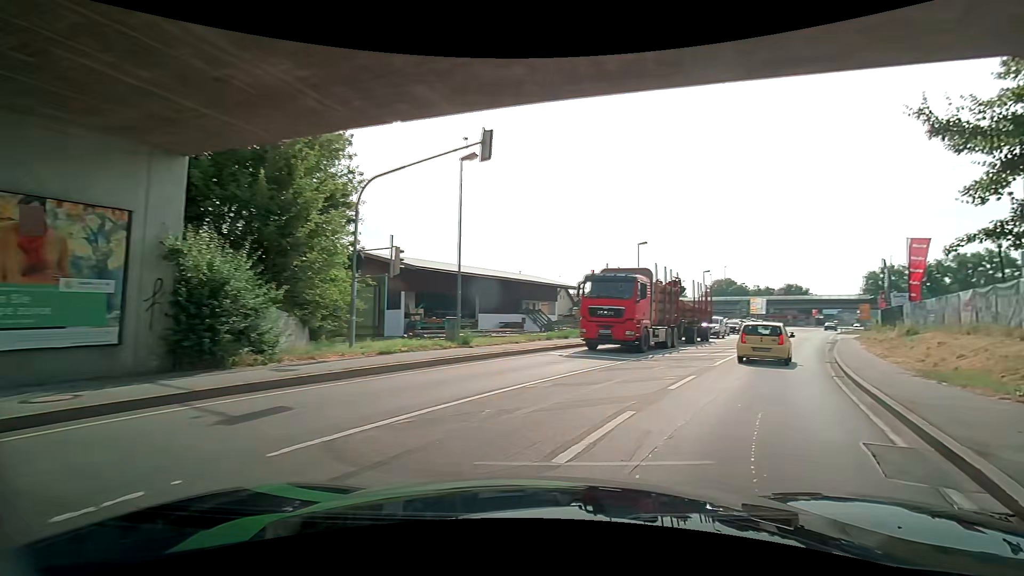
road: primary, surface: asphalt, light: Day
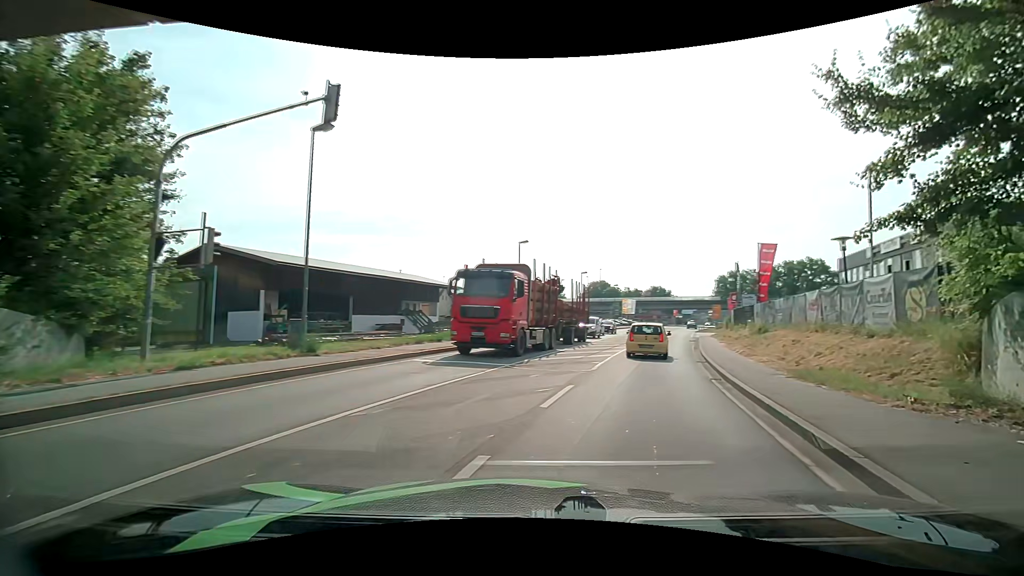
(+0.3, +2.6) m; +14°
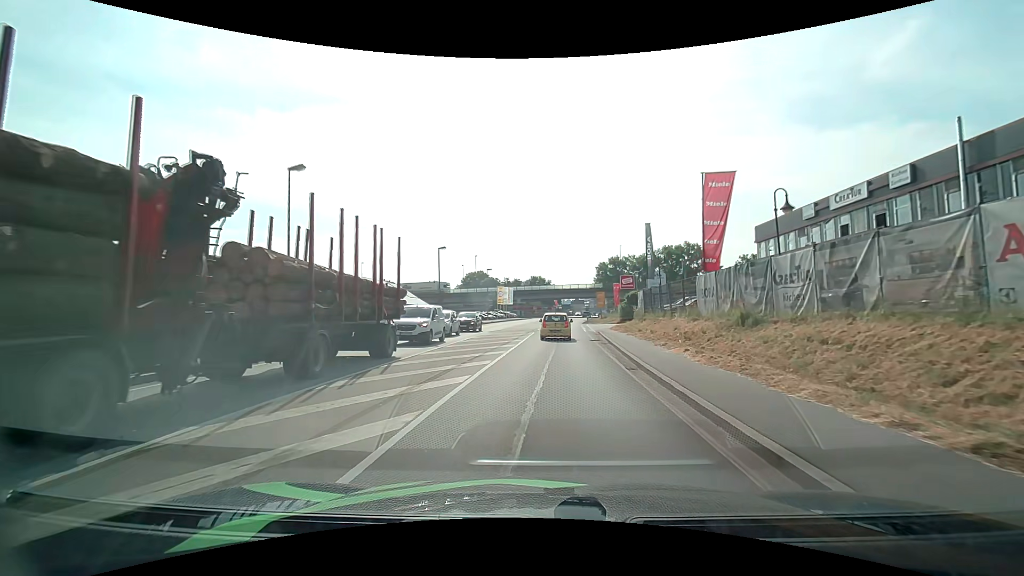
(+3.9, +19.5) m; +14°
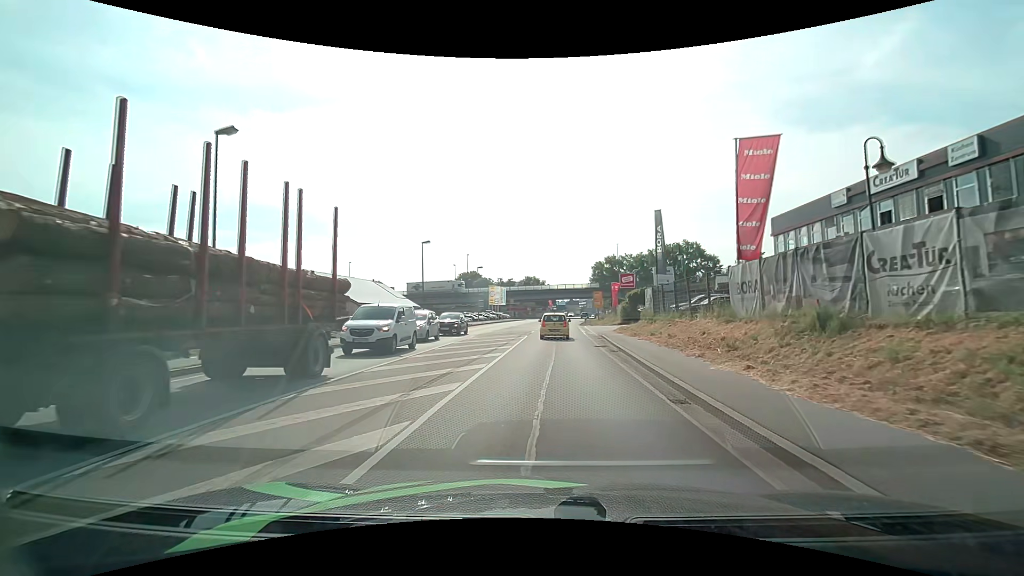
(0.0, +4.9) m; 0°
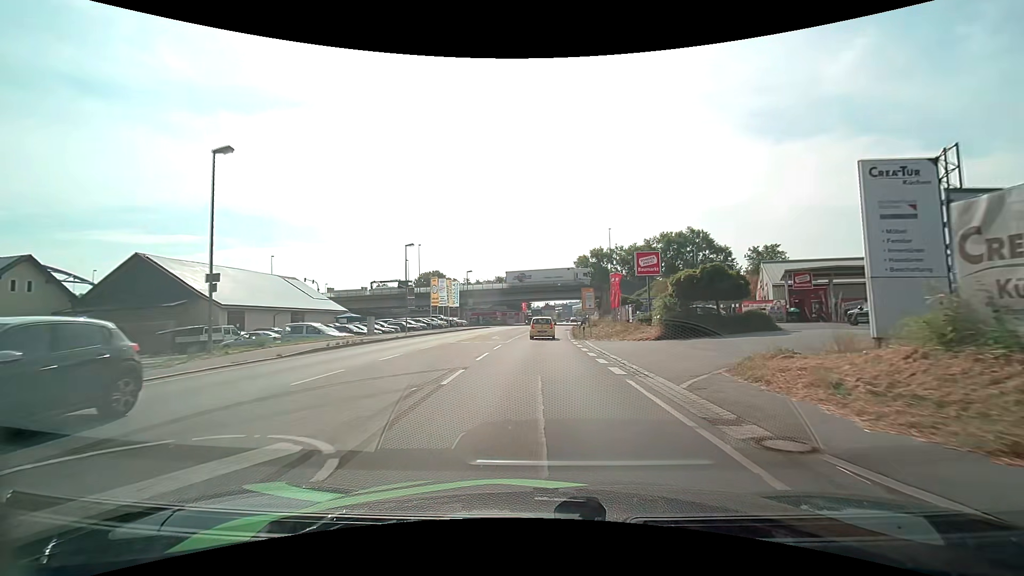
(+0.9, +27.3) m; +3°
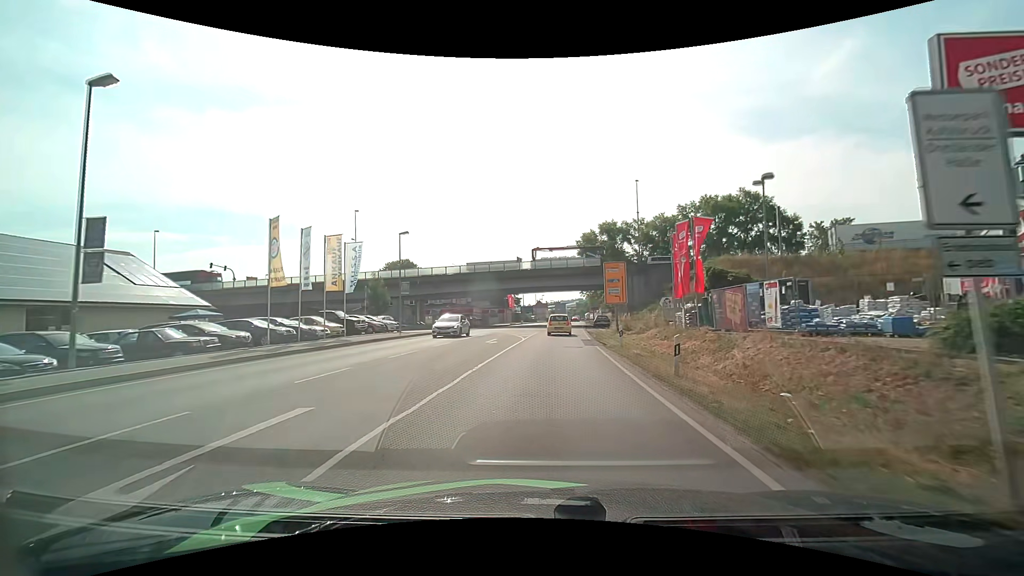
(+0.1, +31.8) m; +1°
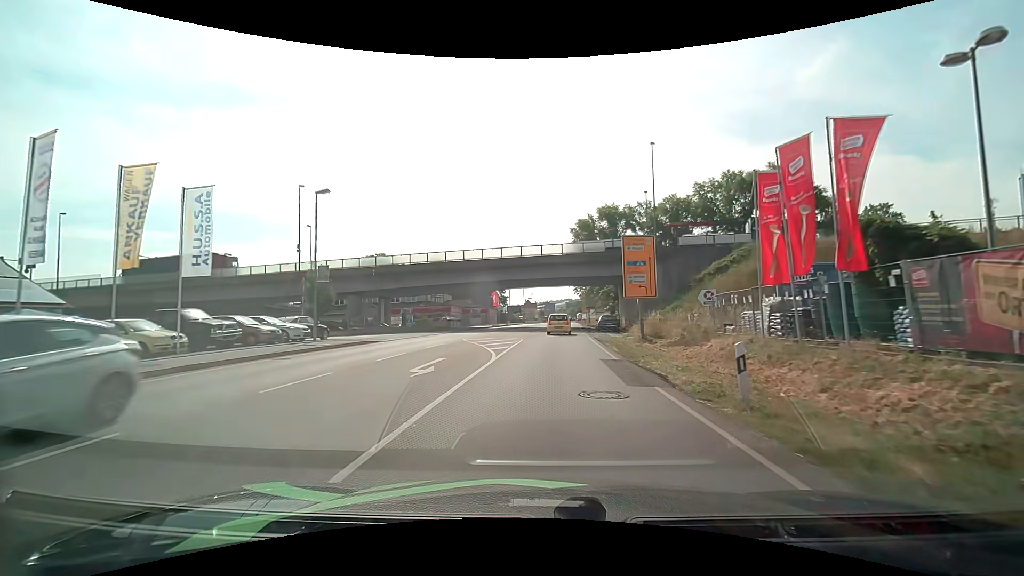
(+0.2, +13.4) m; +1°
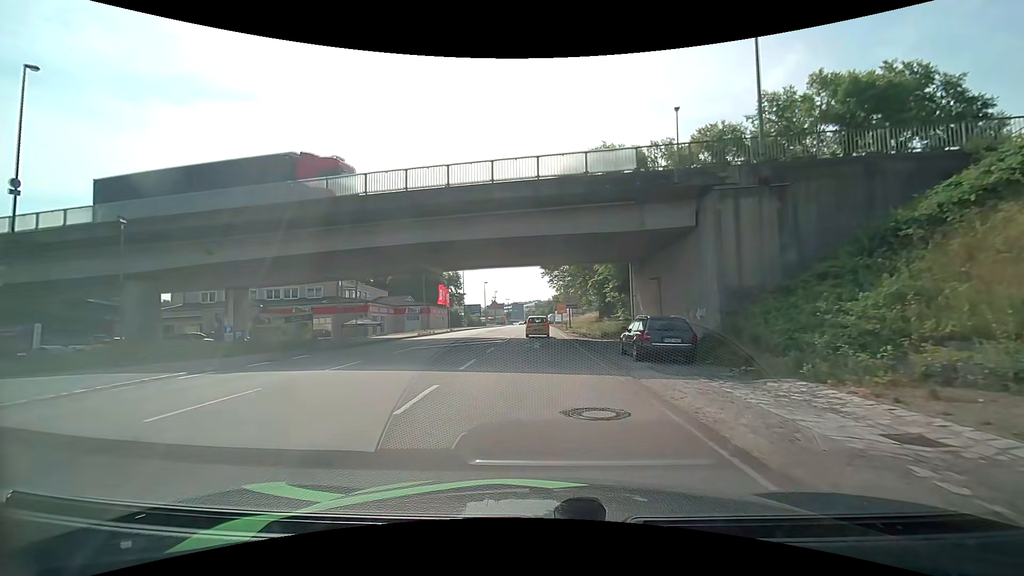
(+0.9, +27.2) m; +3°
(0, +10) (0, +20) (0, +30) (0, +40) (-1, +50) (-2, +60) (-3, +70) (-3, +80) (-3, +90) (-3, +100) m
